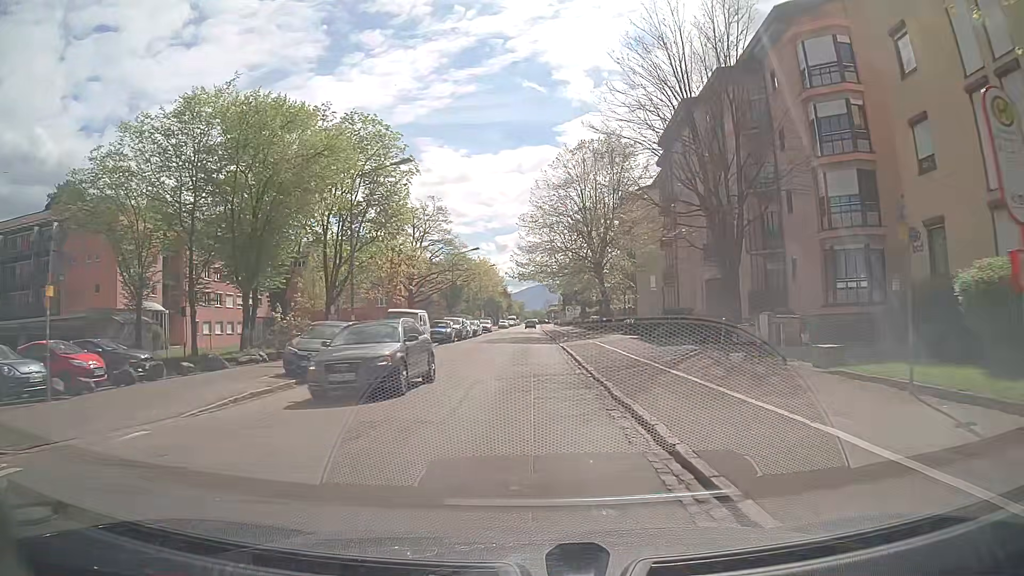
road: tertiary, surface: asphalt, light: Day
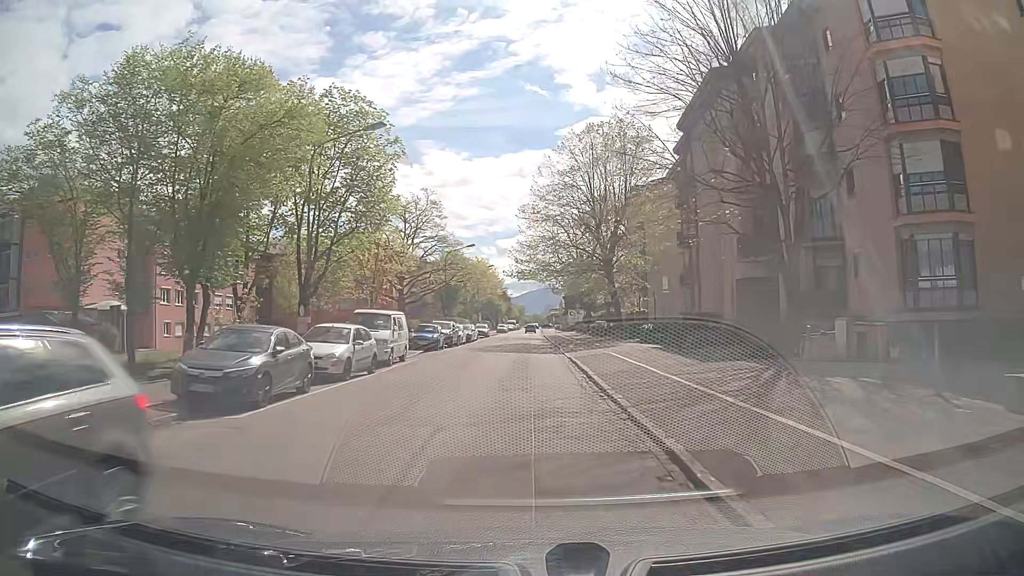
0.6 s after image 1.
(0.0, +6.0) m; +1°
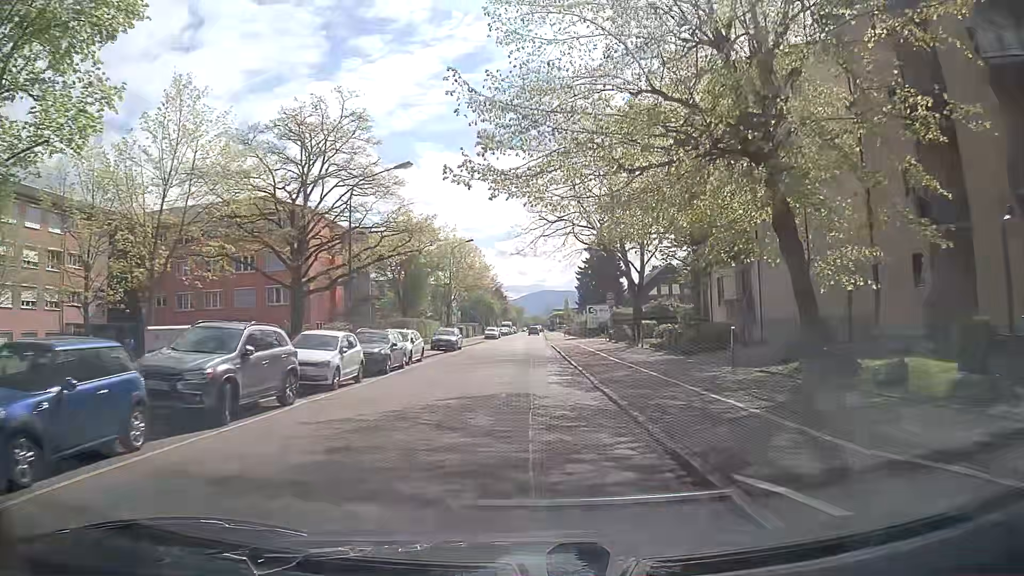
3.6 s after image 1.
(0.0, +31.6) m; 0°
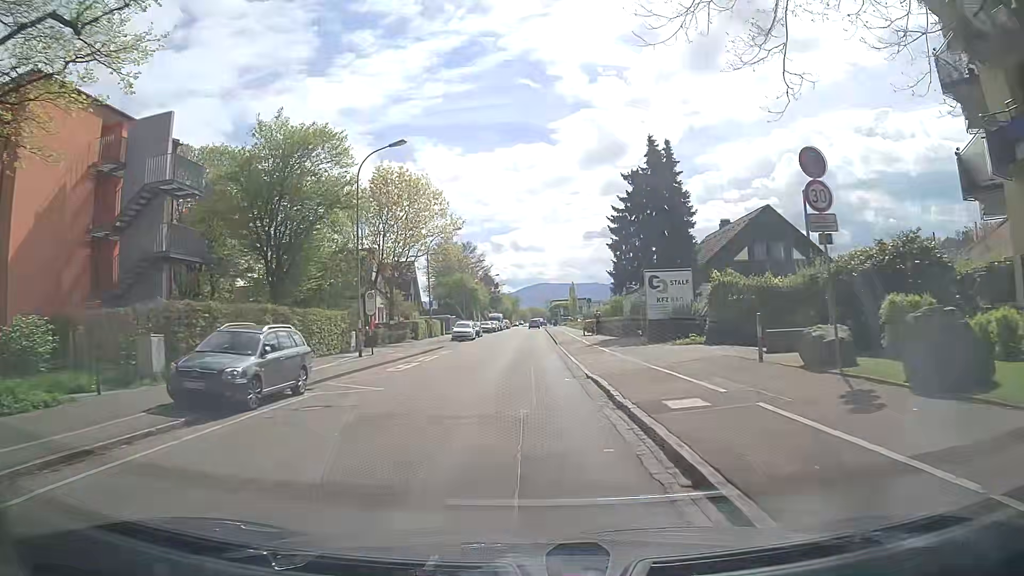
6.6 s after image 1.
(0.0, +33.2) m; -1°
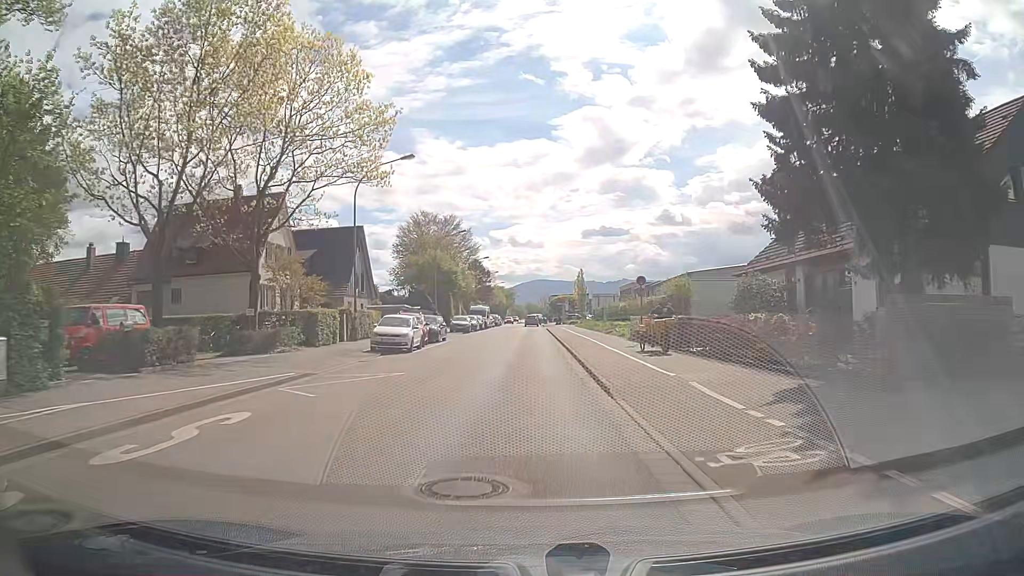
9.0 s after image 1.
(+0.3, +26.2) m; +1°
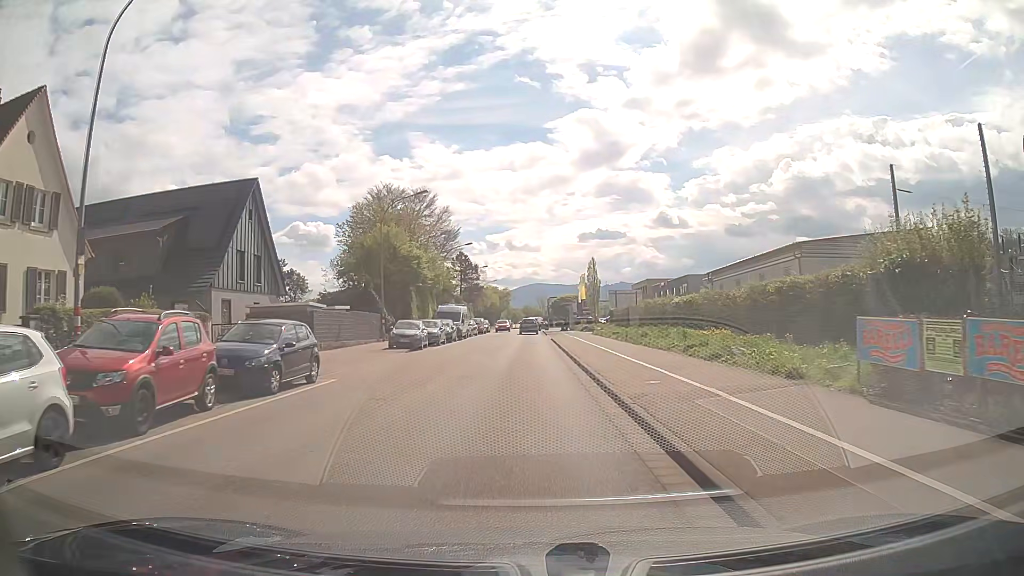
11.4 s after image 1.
(+0.1, +23.4) m; 0°
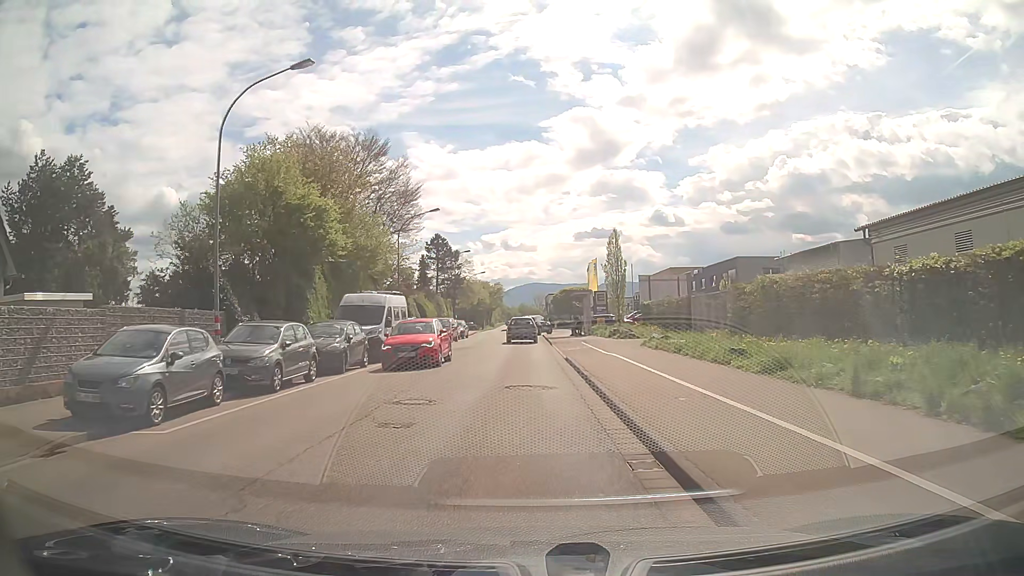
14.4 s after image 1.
(0.0, +23.9) m; 0°
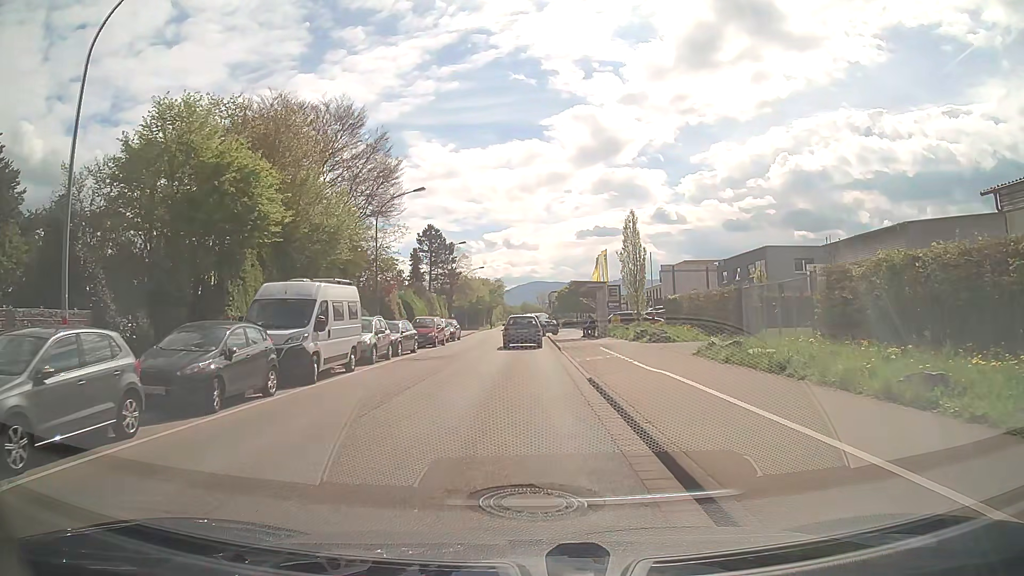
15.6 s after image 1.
(0.0, +8.2) m; 0°
